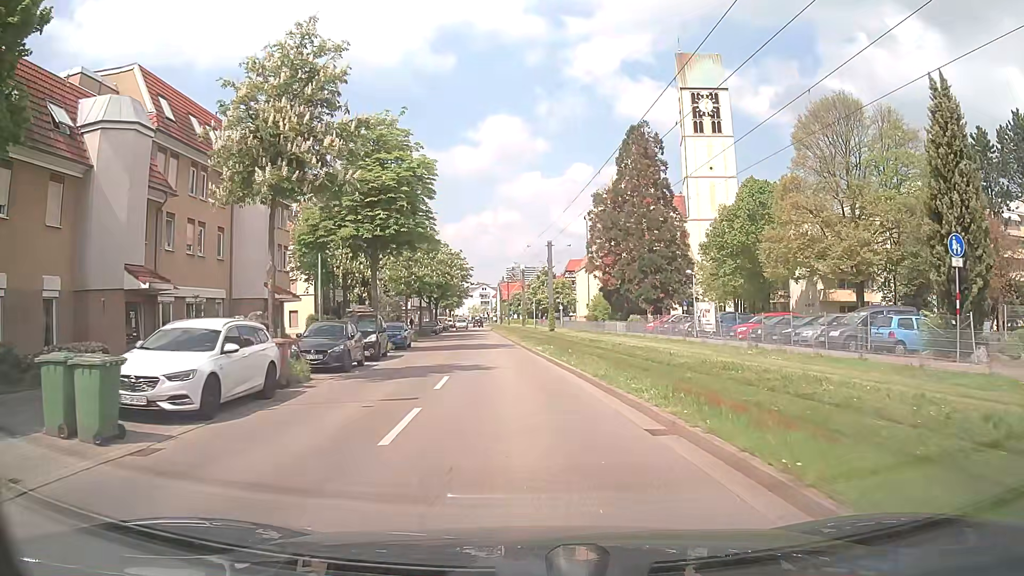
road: residential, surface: asphalt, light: Day
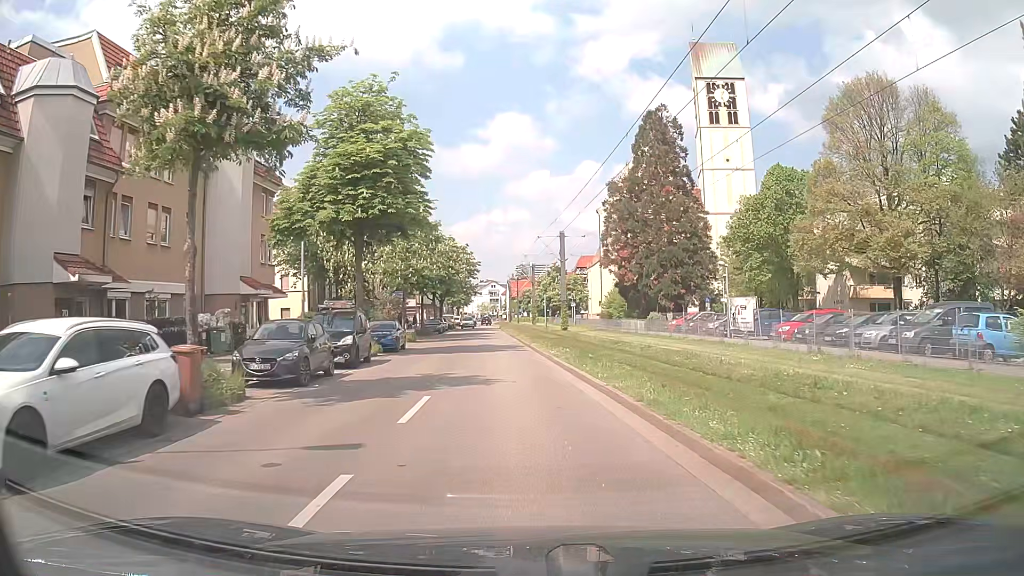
(0.0, +4.6) m; -1°
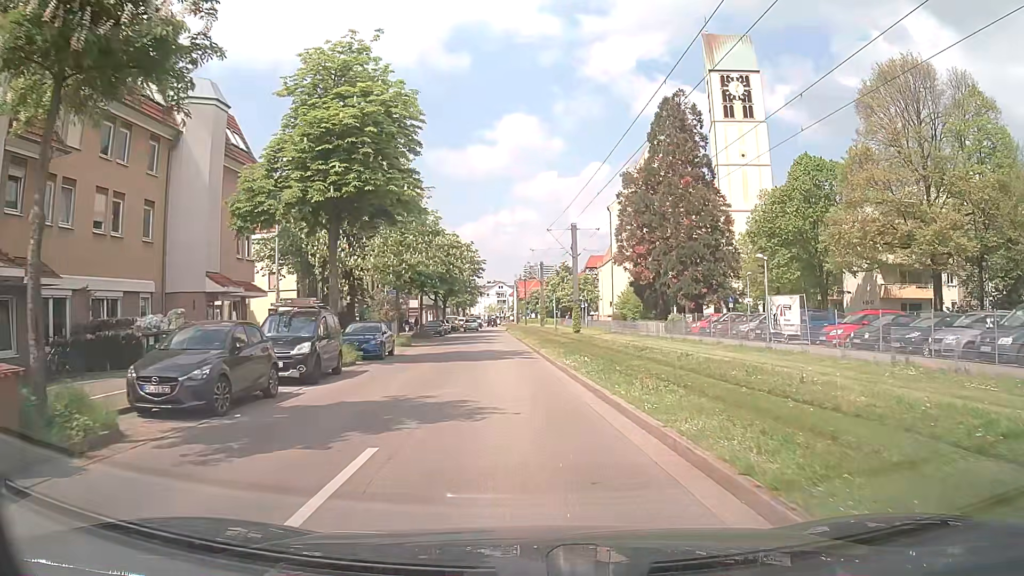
(0.0, +4.6) m; -1°
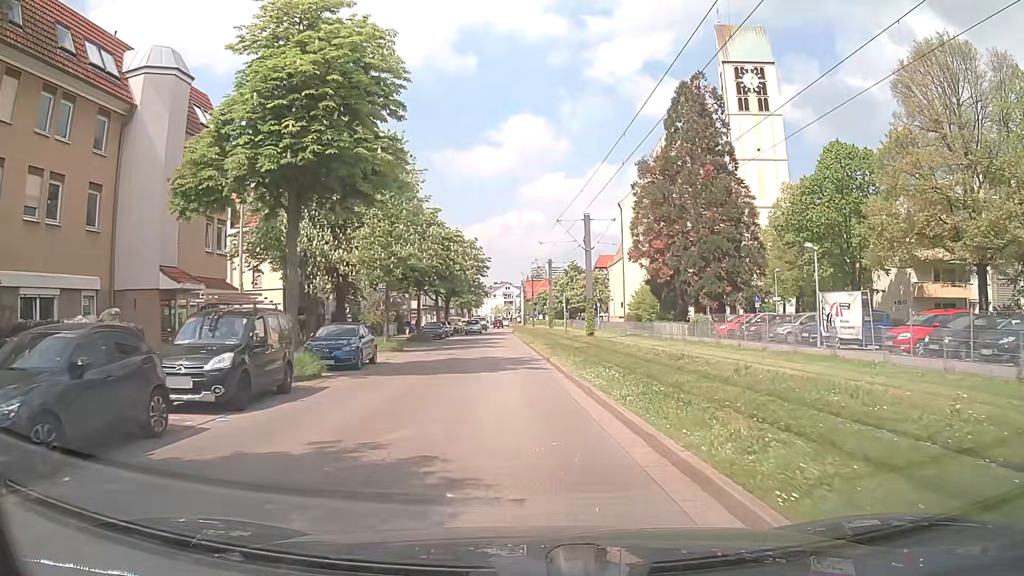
(0.0, +4.7) m; -1°
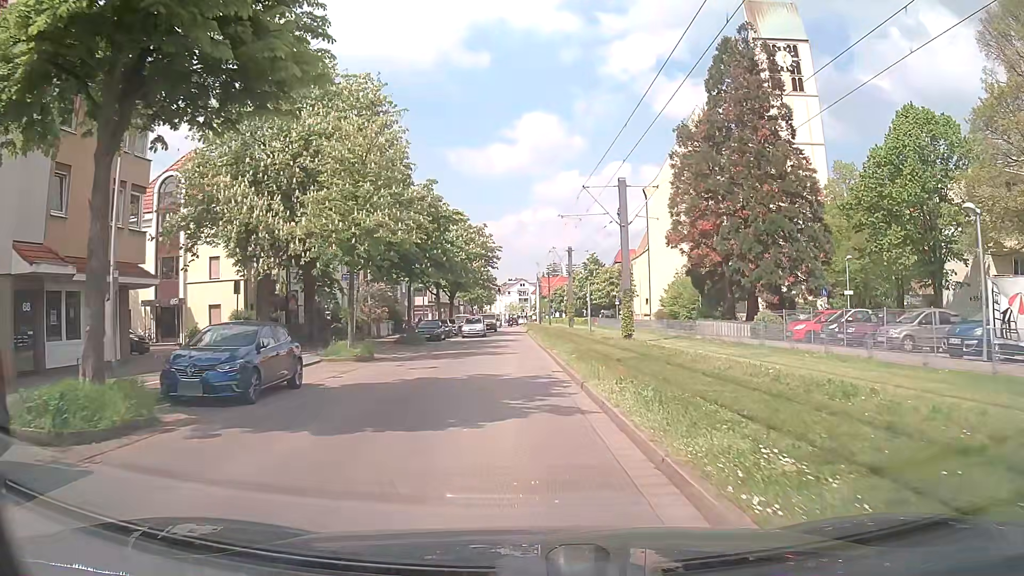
(0.0, +9.4) m; -1°
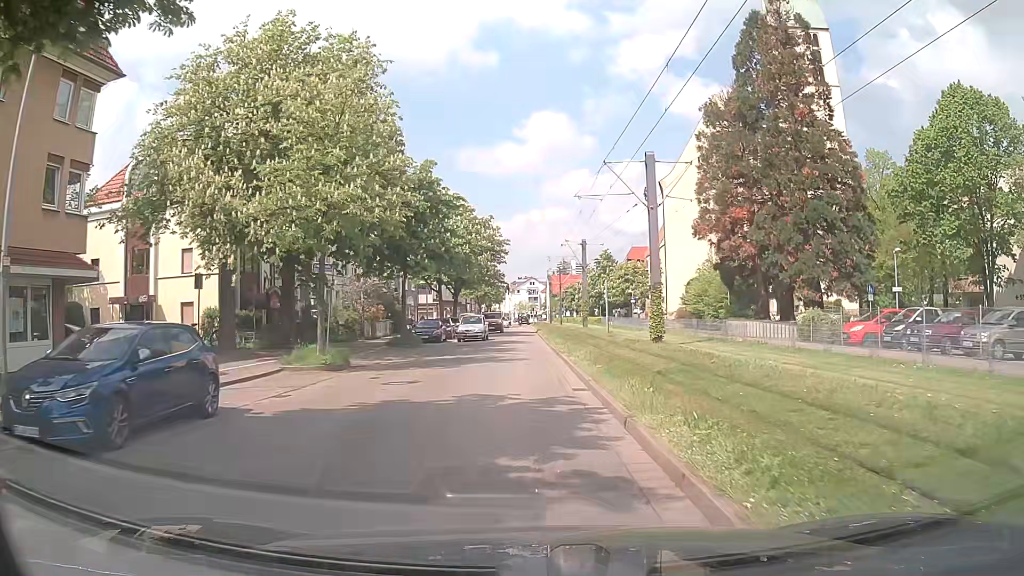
(0.0, +4.7) m; 0°
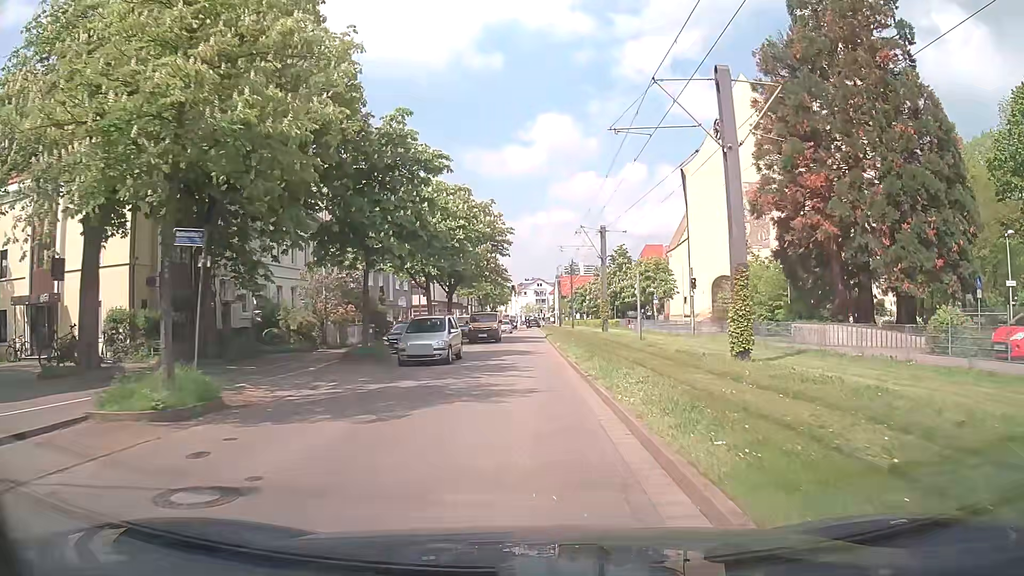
(-0.1, +9.4) m; -1°
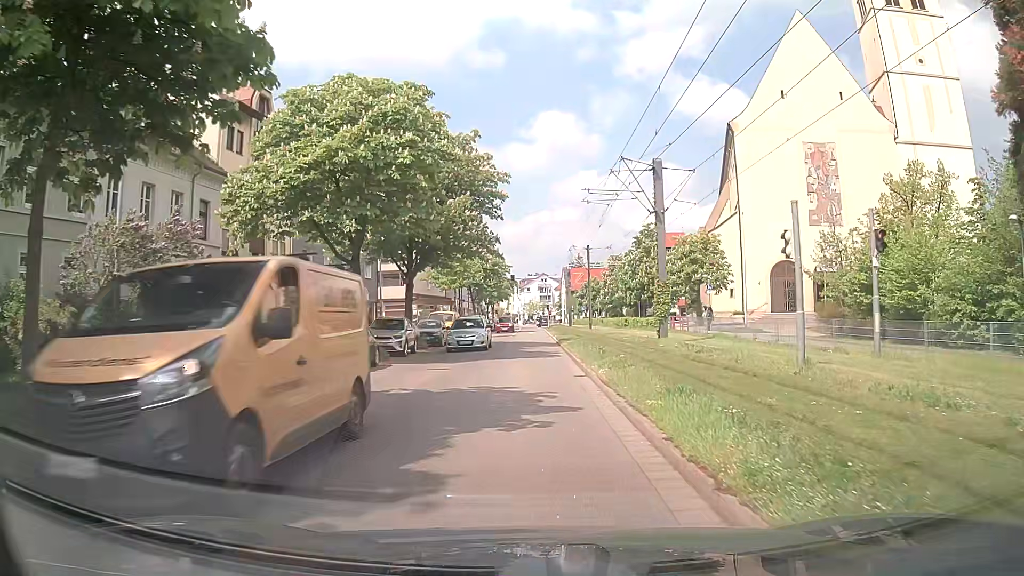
(0.0, +18.3) m; -1°
(0, +10) (0, +20) (0, +30) (0, +40) (0, +50) (0, +60) (0, +70) (0, +80) (+1, +90) (+1, +100) m
